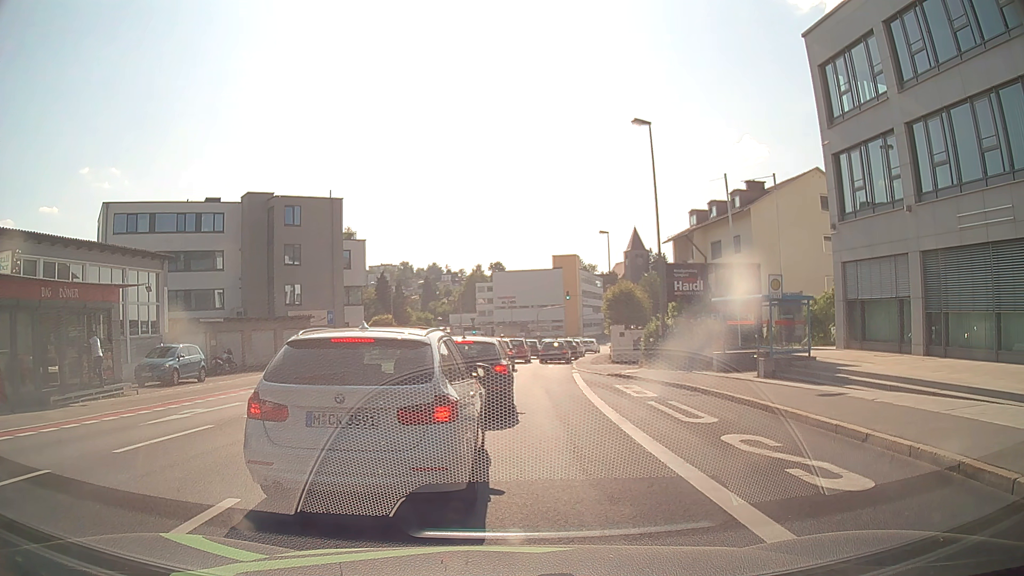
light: Day
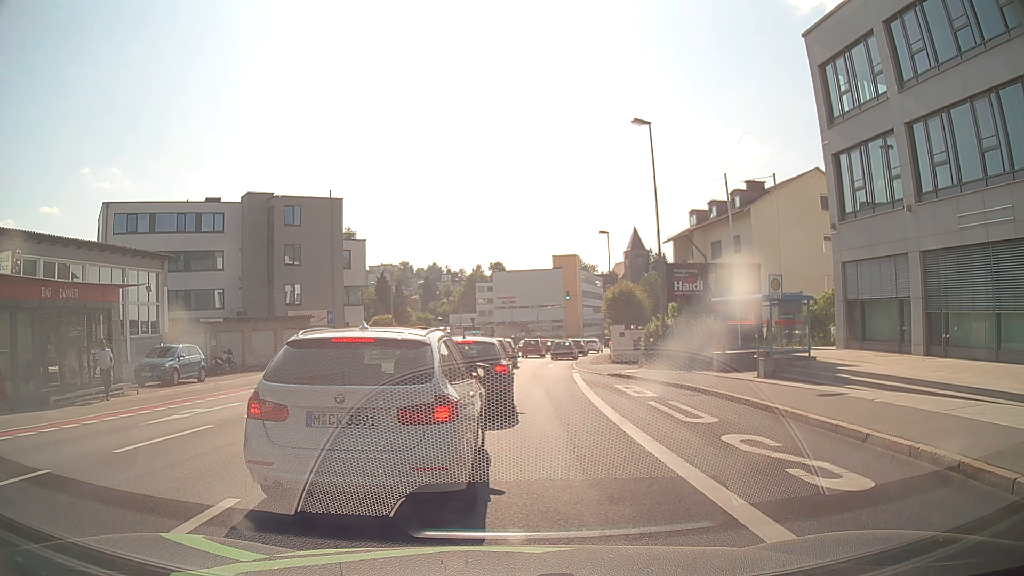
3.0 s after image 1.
(0.0, 0.0) m; 0°
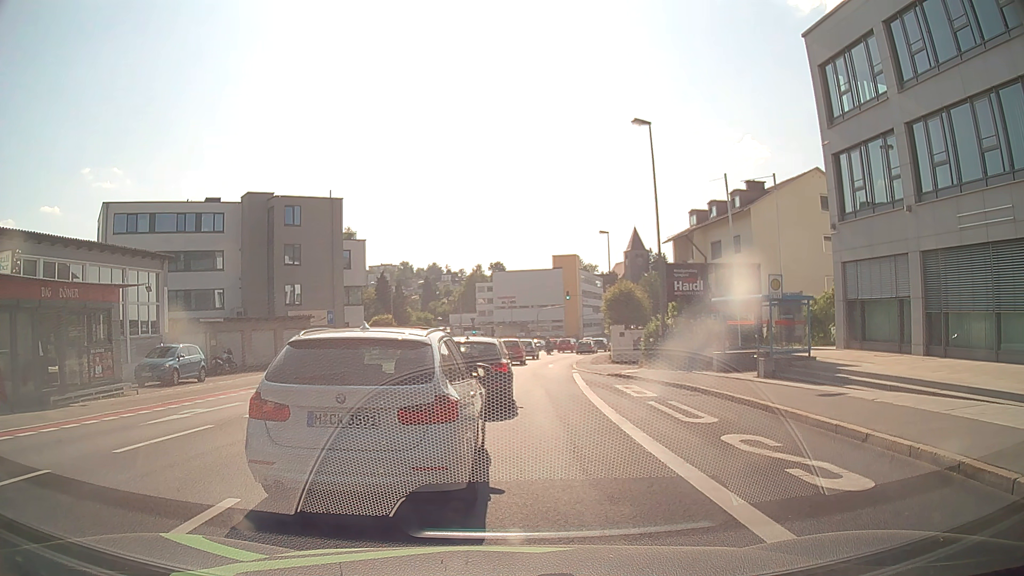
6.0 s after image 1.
(0.0, 0.0) m; 0°
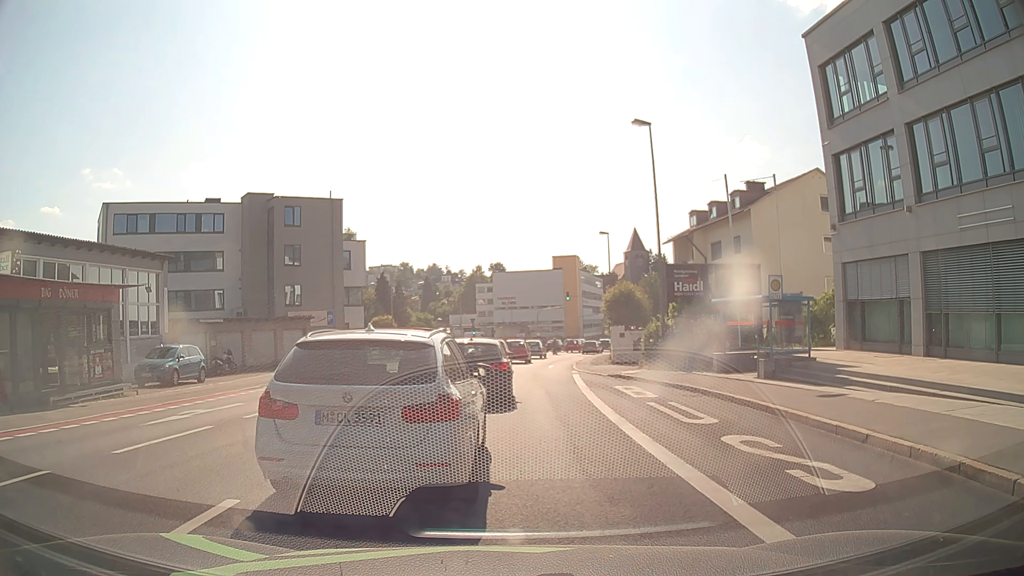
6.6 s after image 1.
(0.0, 0.0) m; 0°
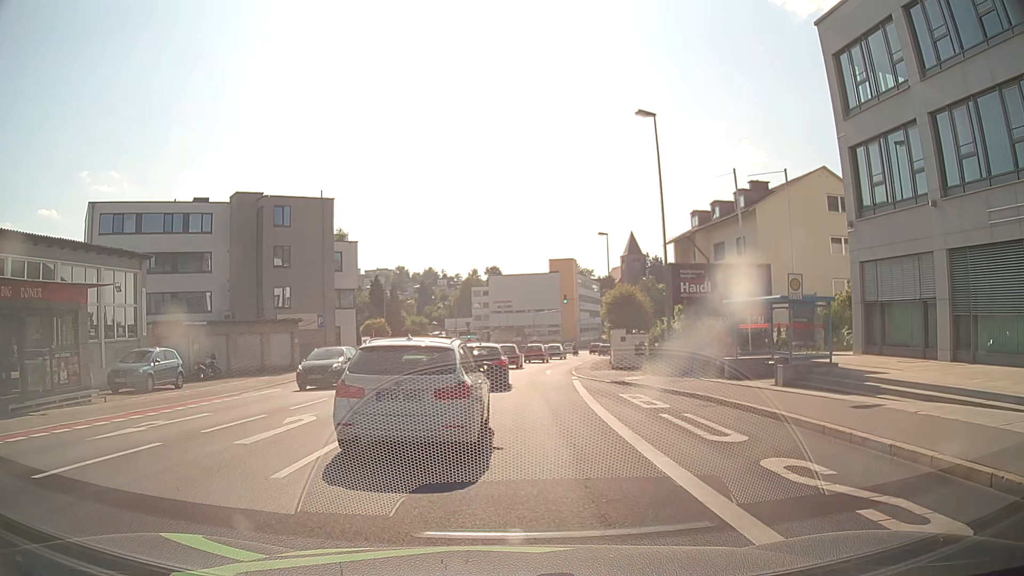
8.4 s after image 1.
(0.0, +1.9) m; +2°
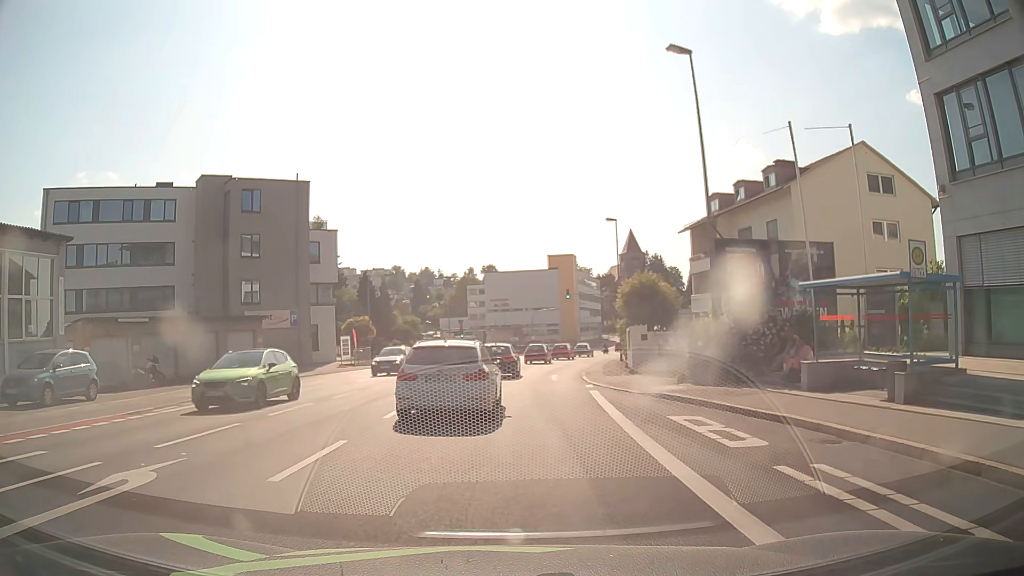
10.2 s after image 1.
(-0.1, +6.5) m; -2°
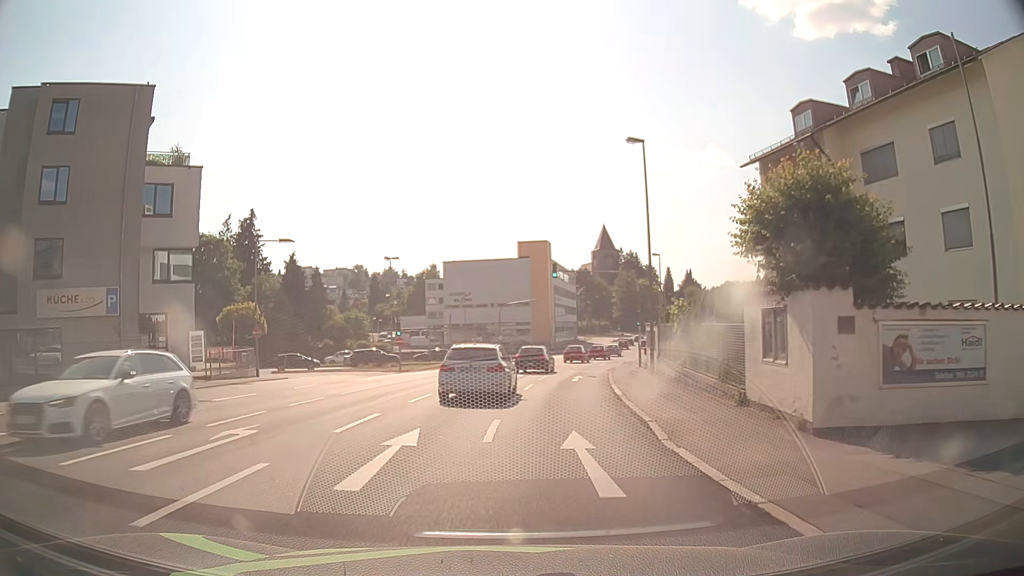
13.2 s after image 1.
(+0.7, +20.6) m; +4°
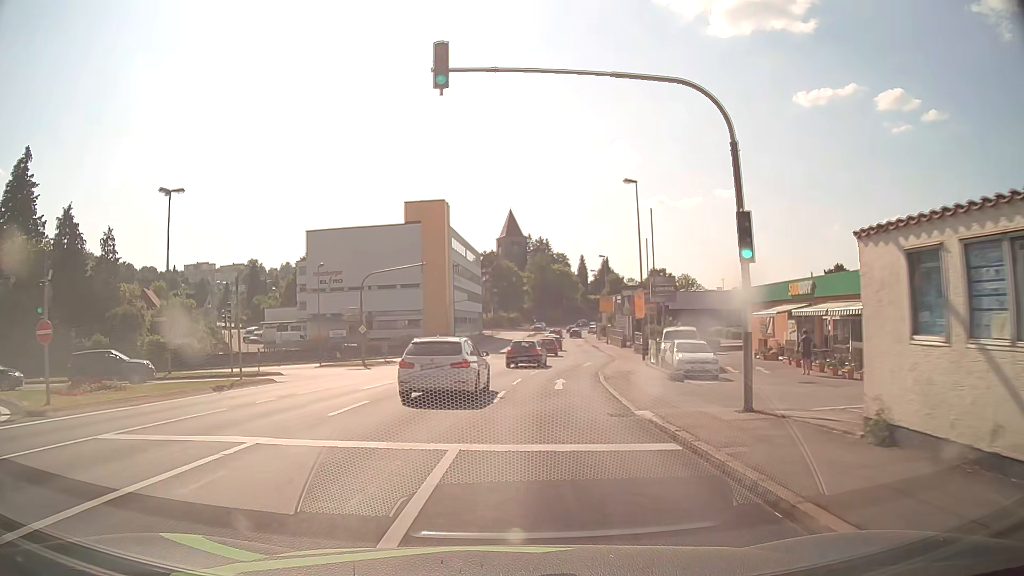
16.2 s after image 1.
(+2.2, +29.5) m; +9°
(0, +10) (+1, +20) (+2, +30) (+4, +40) (+5, +50) (+7, +60) (+7, +70) (+8, +79) (+8, +89) (+9, +99) m
